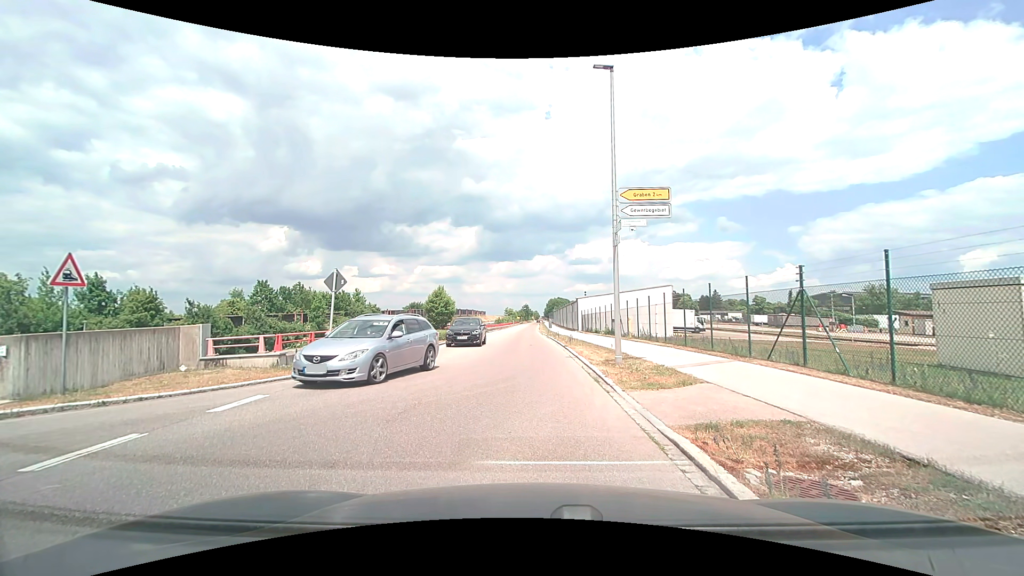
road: tertiary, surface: asphalt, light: Day
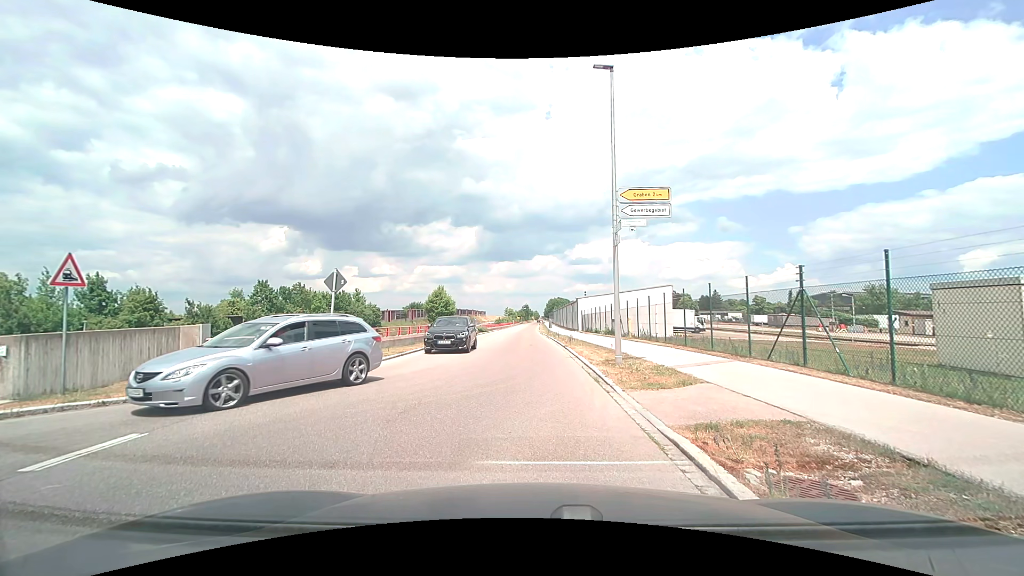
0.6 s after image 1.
(0.0, 0.0) m; 0°
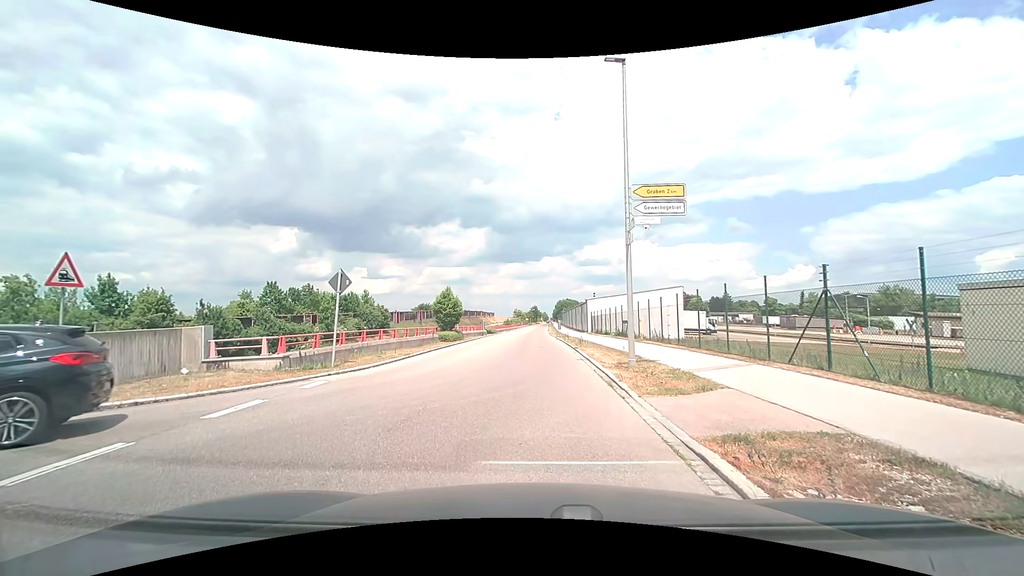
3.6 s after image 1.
(0.0, +0.4) m; 0°
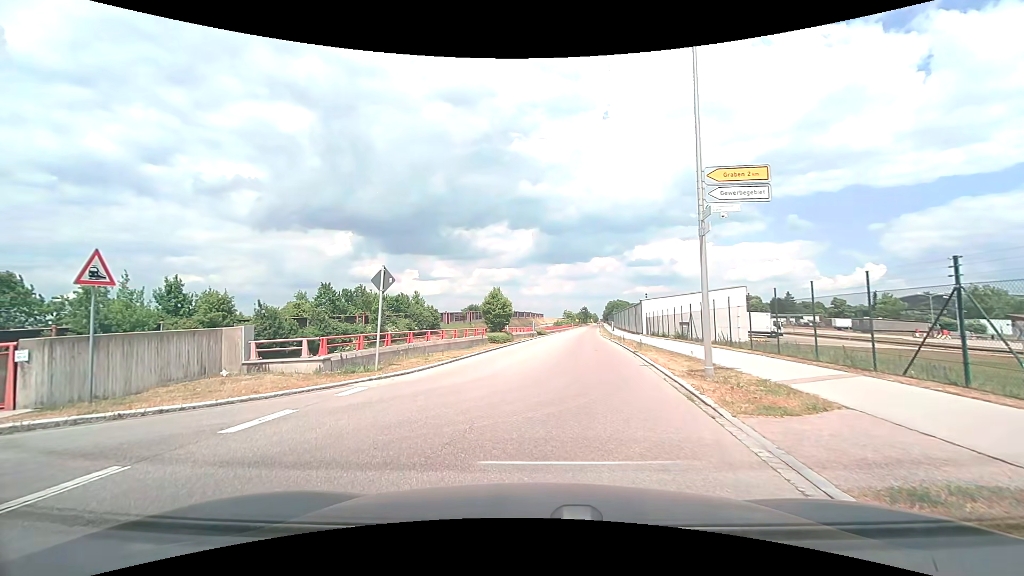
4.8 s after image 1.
(-0.1, +1.5) m; -7°
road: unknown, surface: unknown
